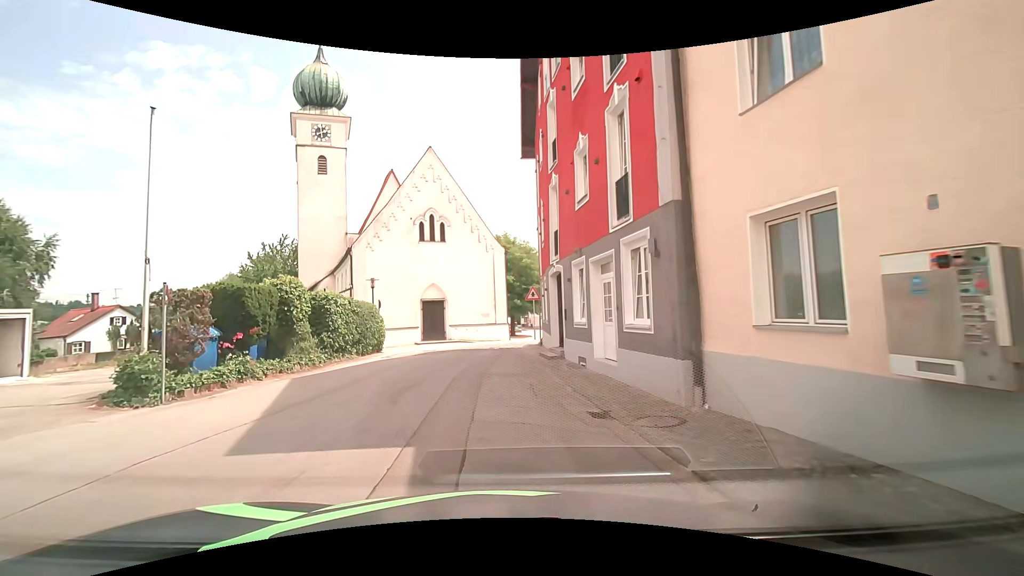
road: residential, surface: asphalt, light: Day
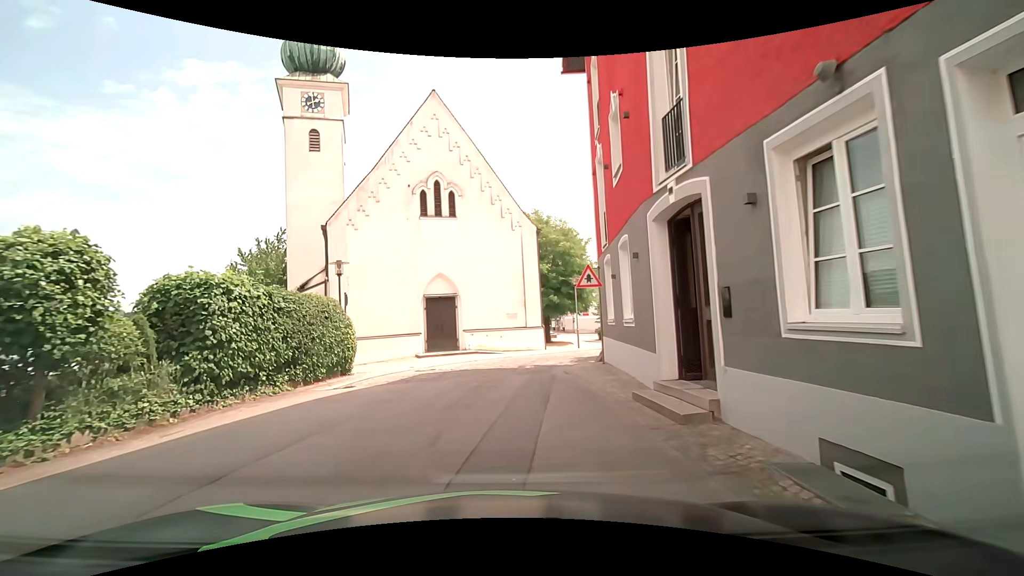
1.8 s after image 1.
(-0.4, +10.1) m; -4°
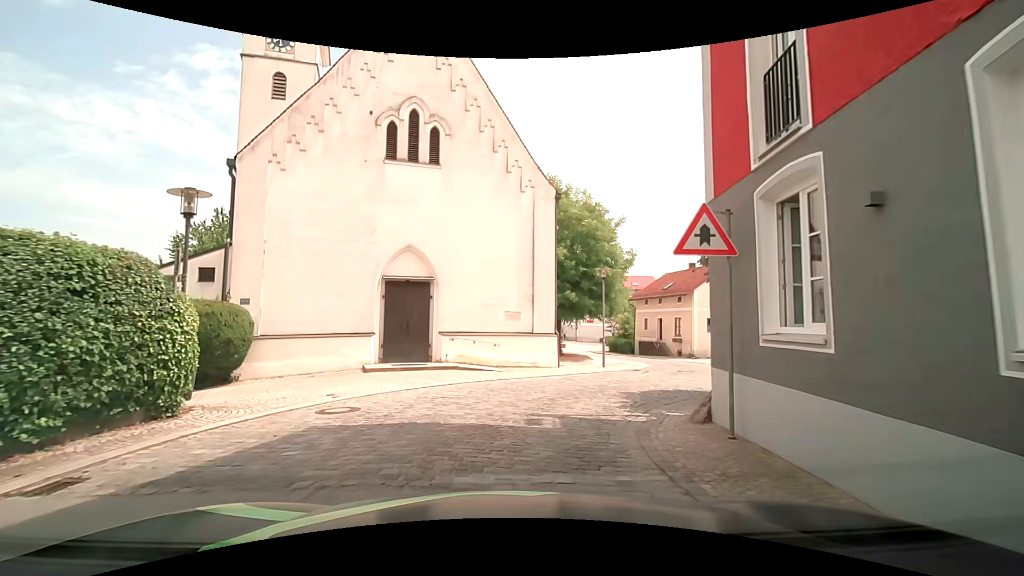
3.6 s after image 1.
(-0.2, +8.9) m; -3°
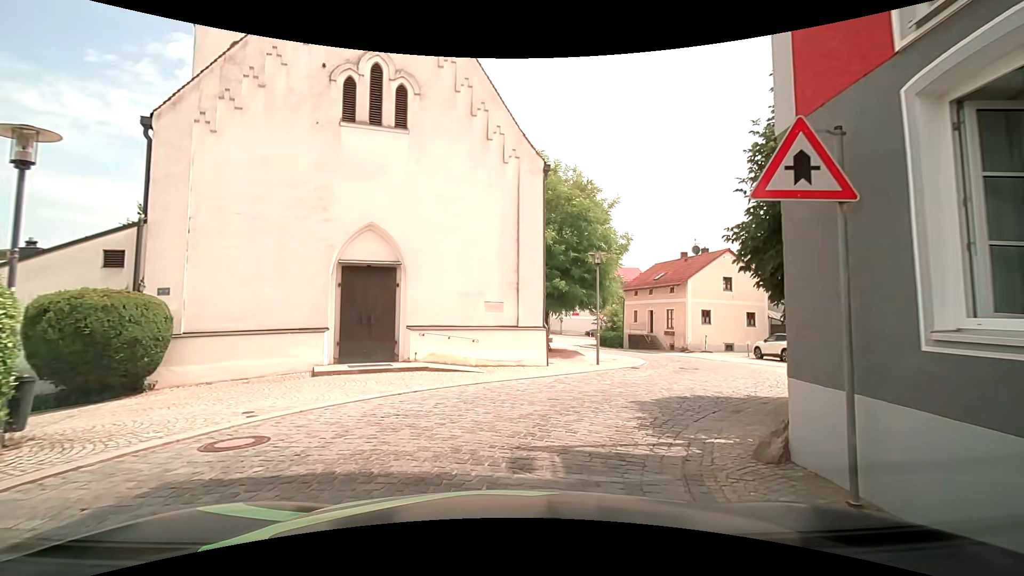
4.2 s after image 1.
(+0.1, +2.7) m; +4°
